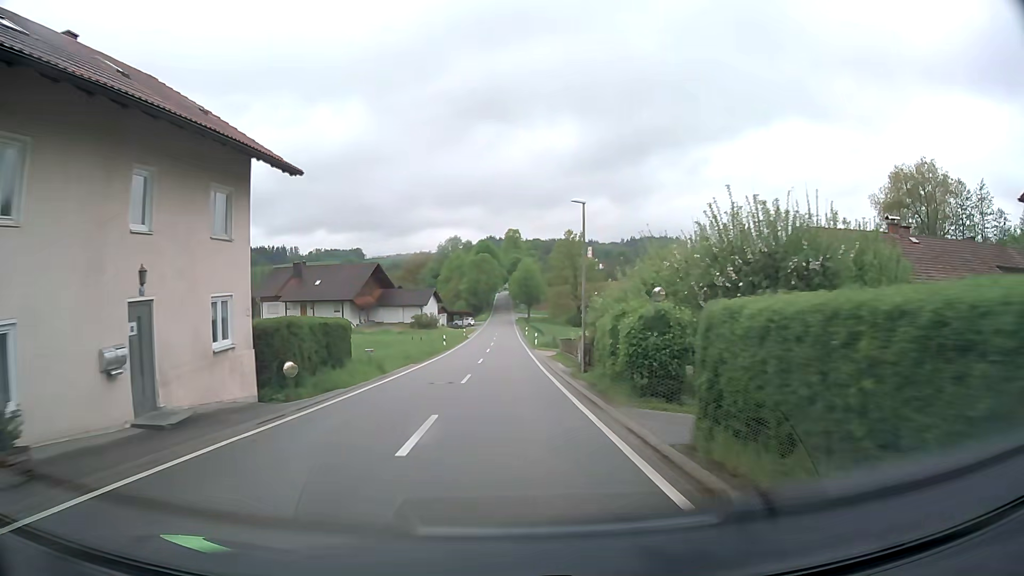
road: tertiary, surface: asphalt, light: Day
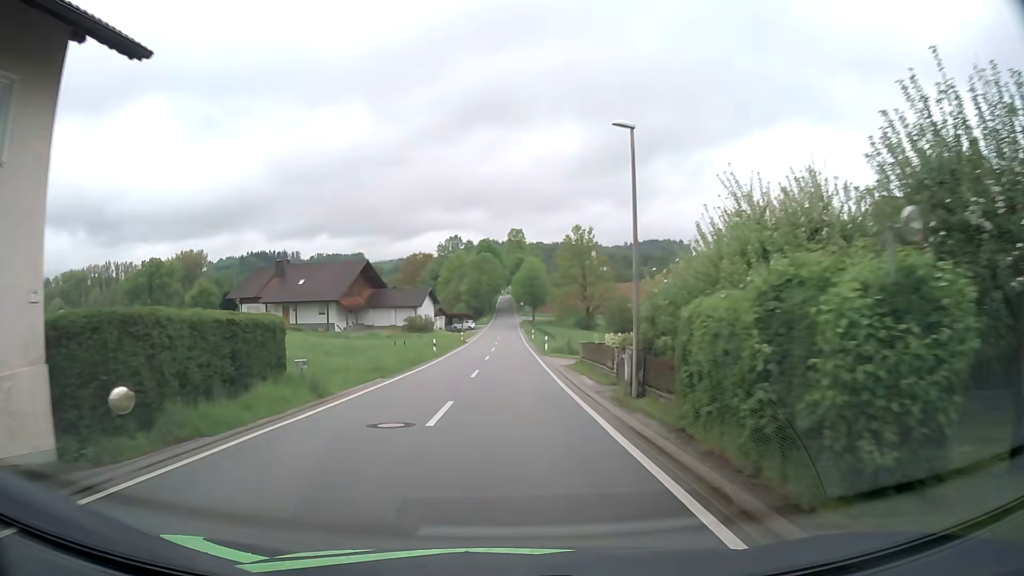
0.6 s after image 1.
(0.0, +9.1) m; 0°
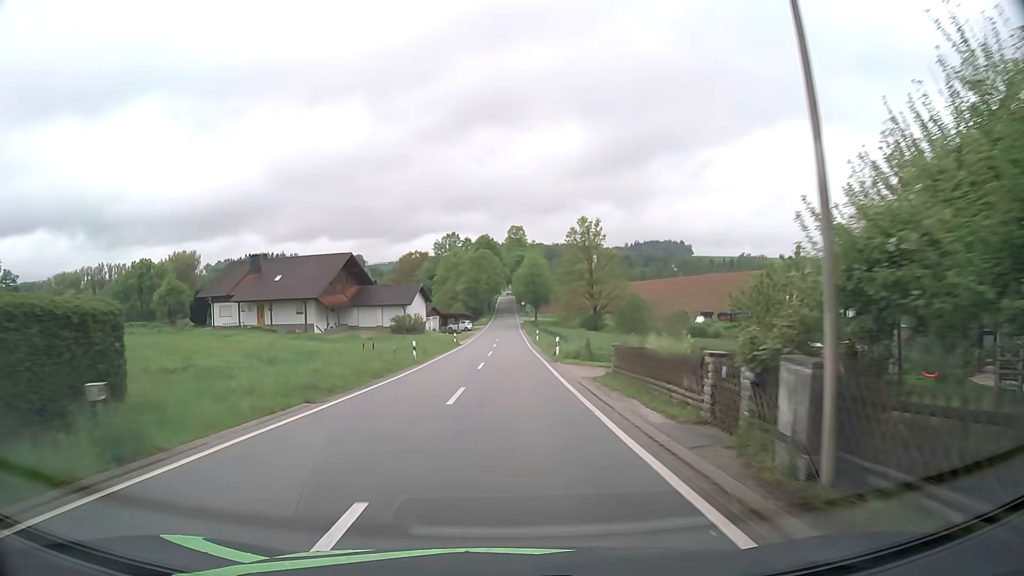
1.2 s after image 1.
(0.0, +9.1) m; +1°
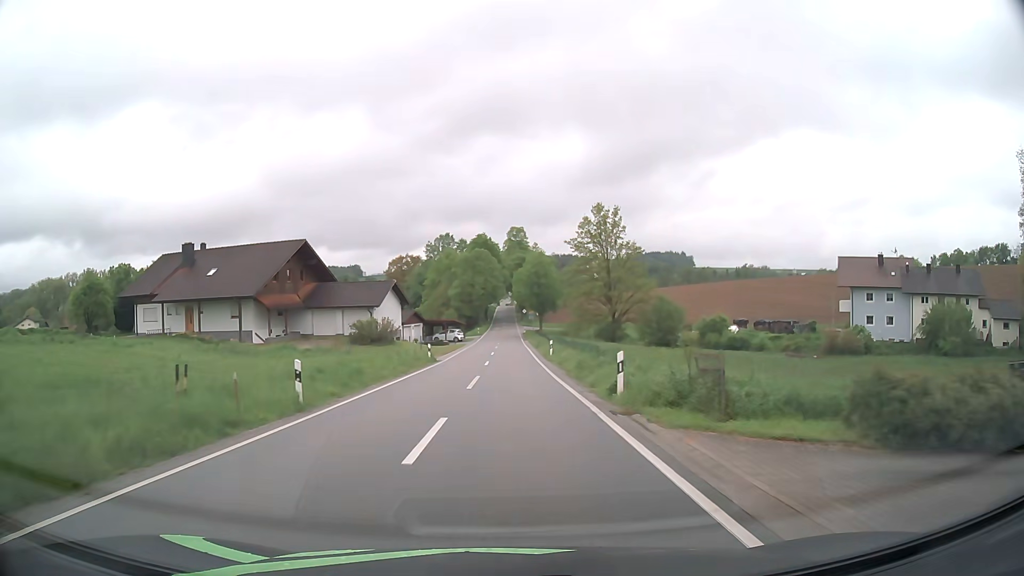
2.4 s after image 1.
(-0.1, +18.1) m; -1°
